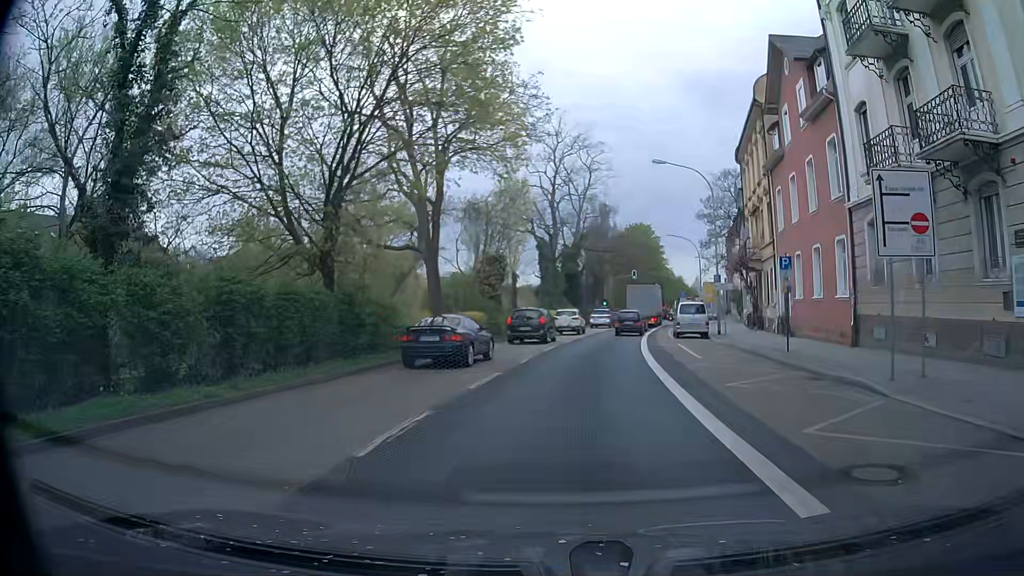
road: primary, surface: asphalt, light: Day
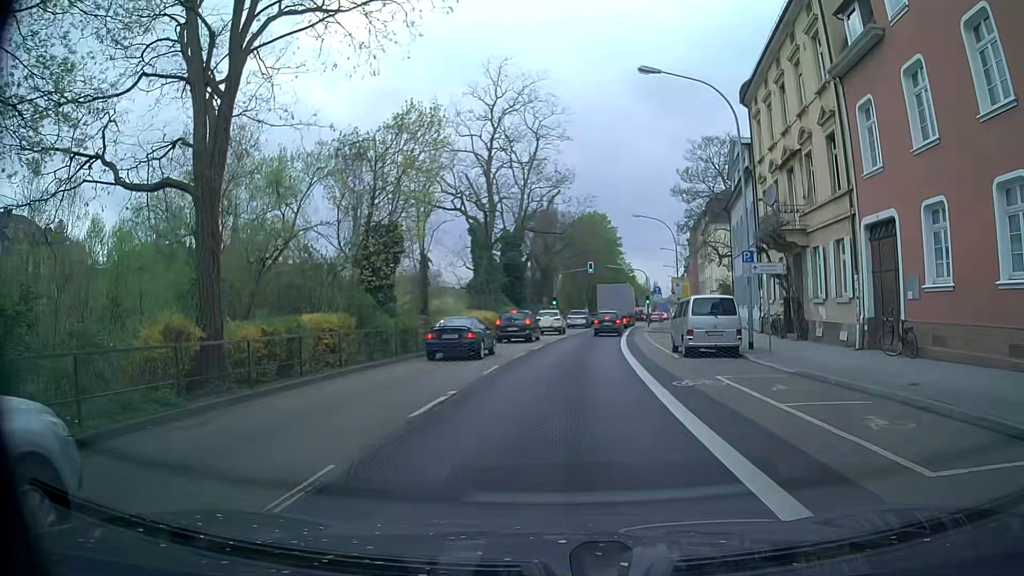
(+0.6, +15.1) m; +5°
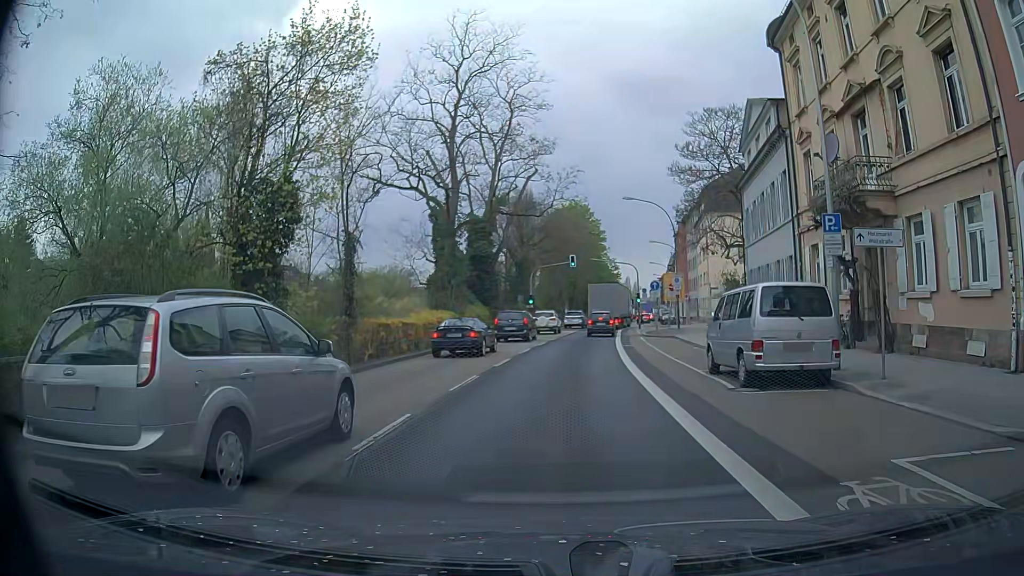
(0.0, +8.8) m; +2°
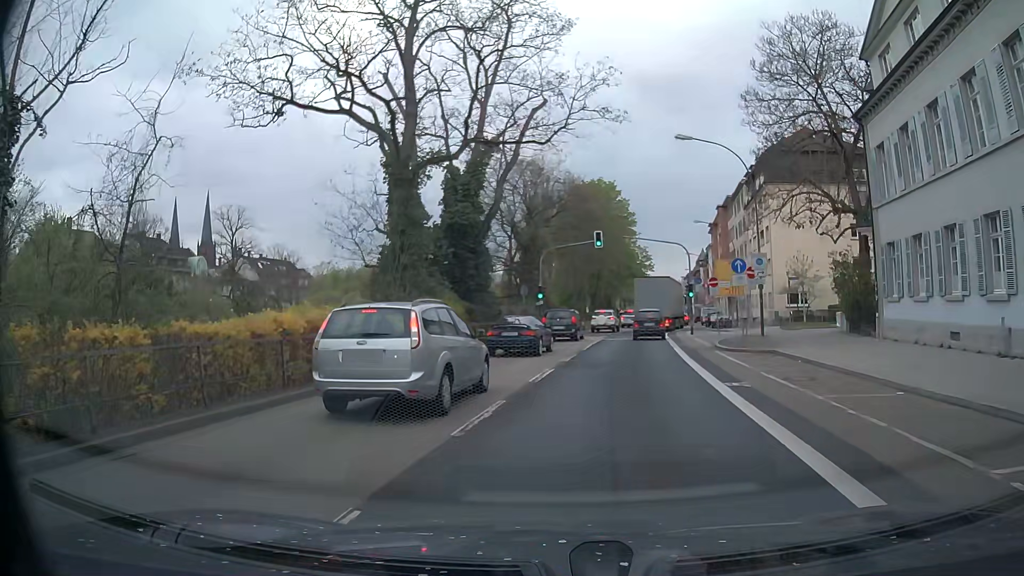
(-0.1, +16.7) m; -2°
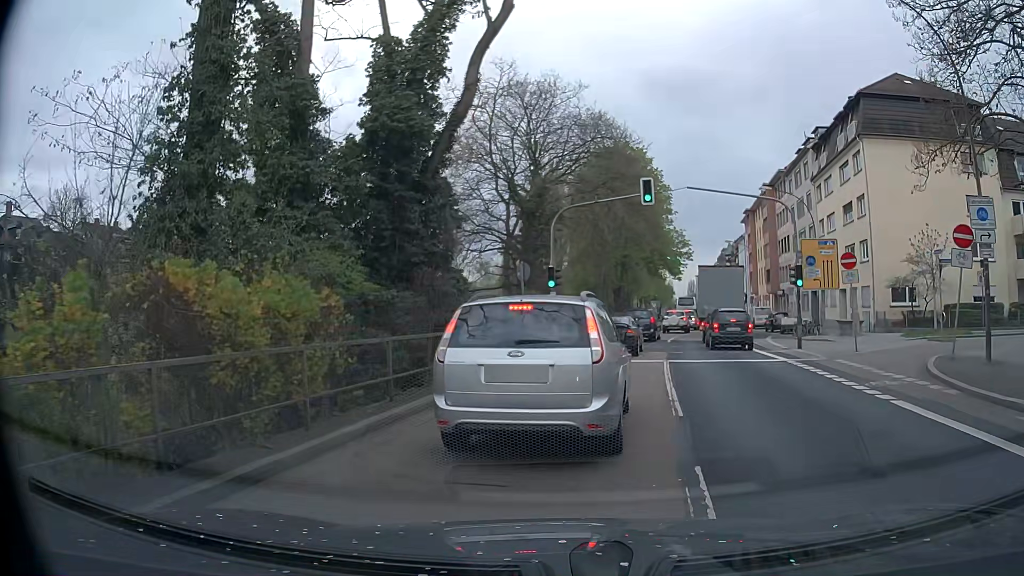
(-0.4, +16.4) m; -2°
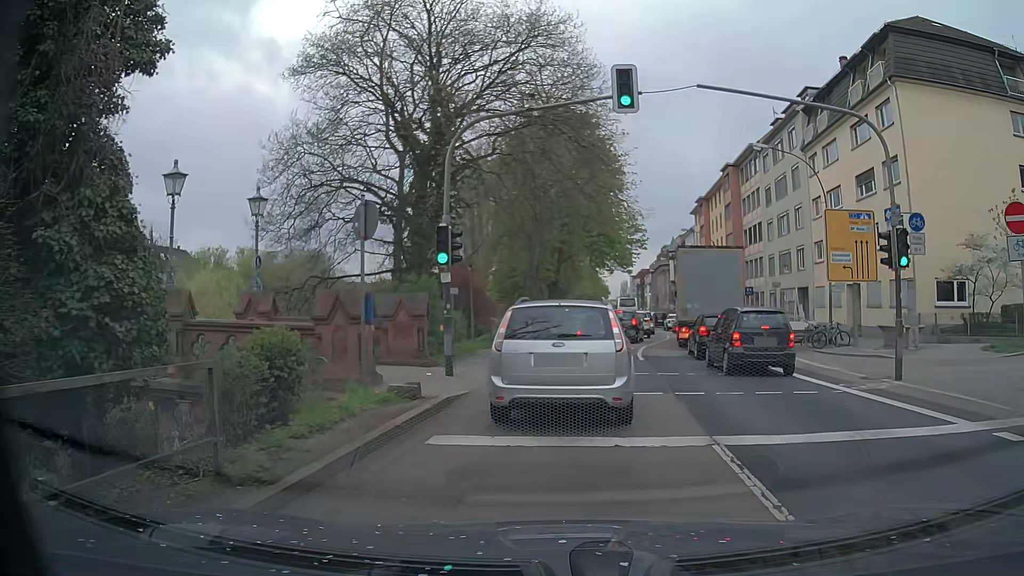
(+0.7, +12.0) m; +5°
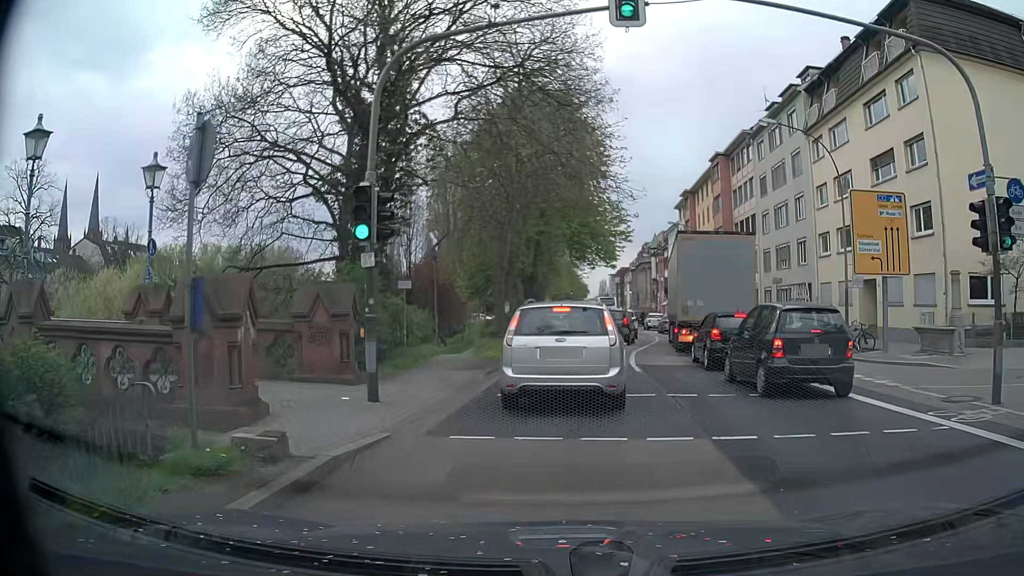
(+0.2, +4.3) m; +2°
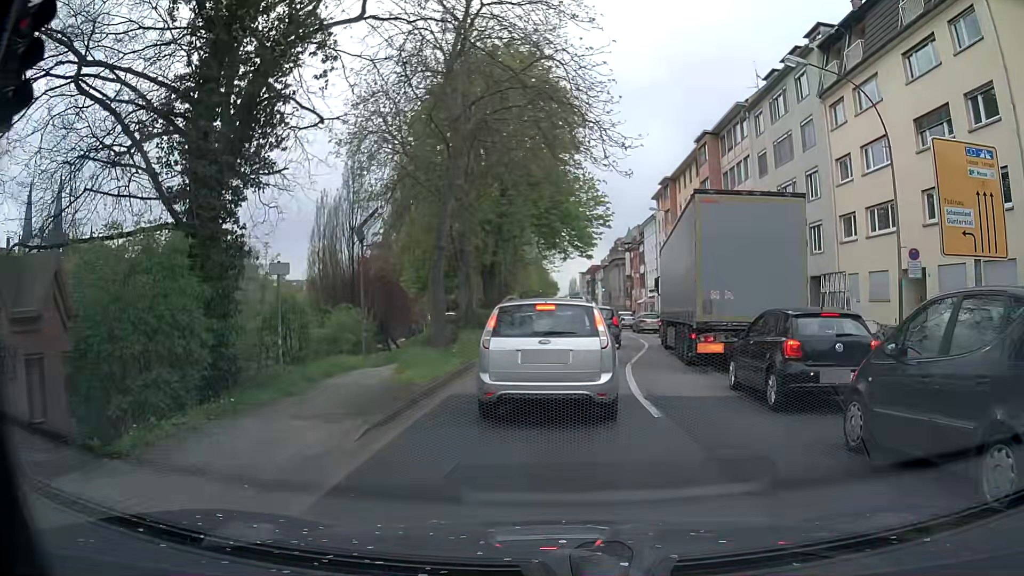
(+0.5, +7.3) m; +4°
